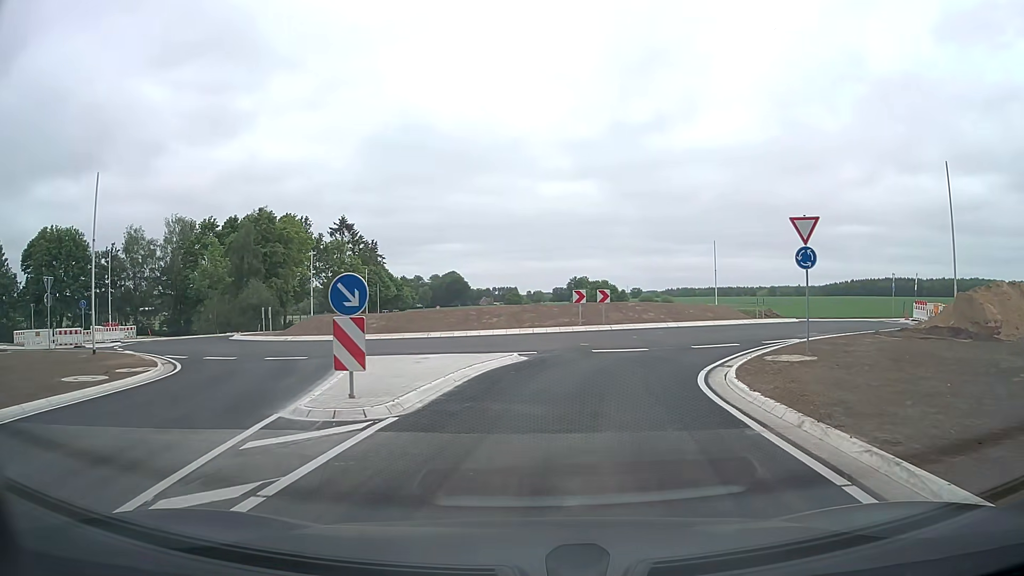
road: secondary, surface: asphalt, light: Day
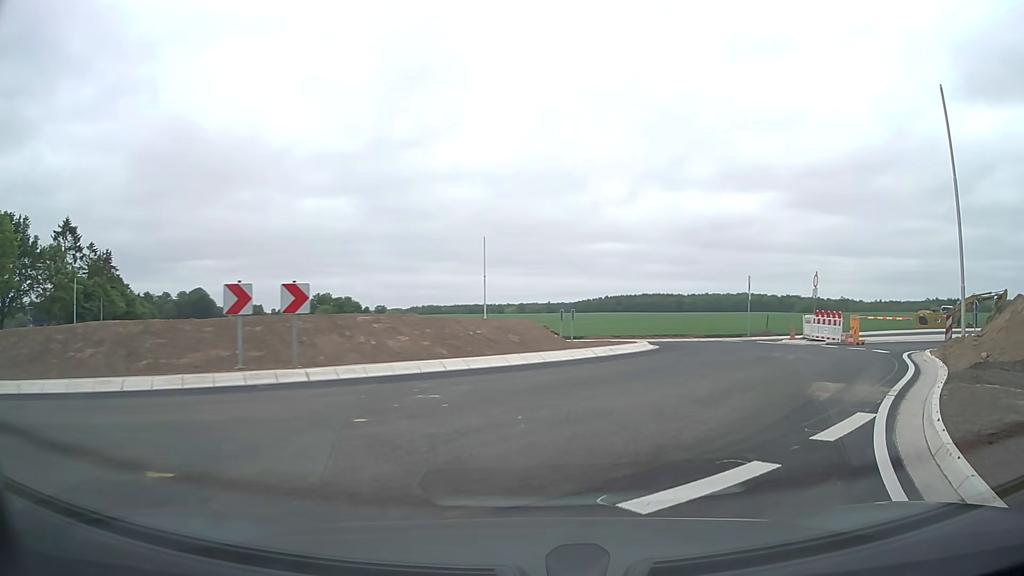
(+1.9, +15.9) m; +21°
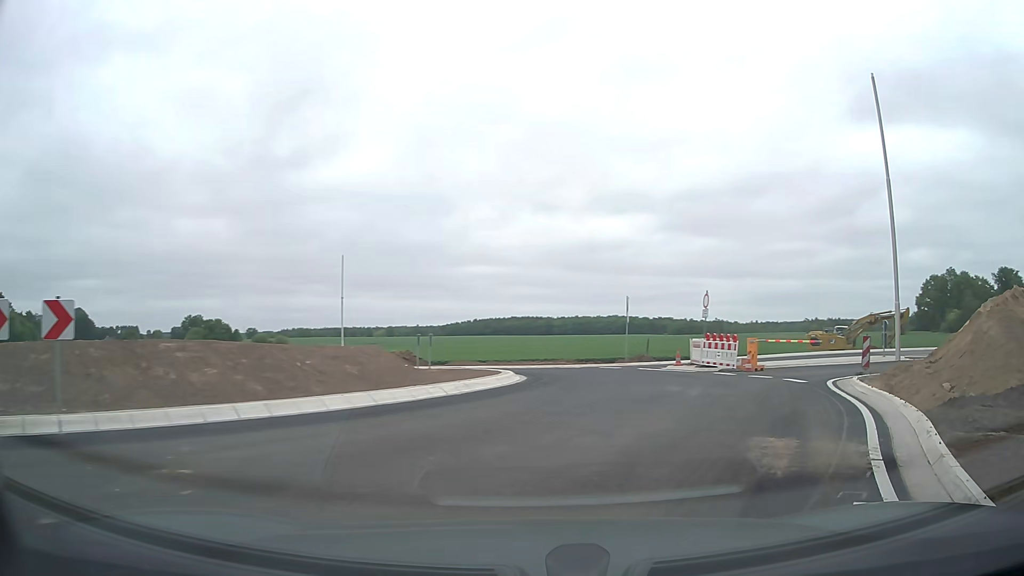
(+0.3, +3.2) m; +12°
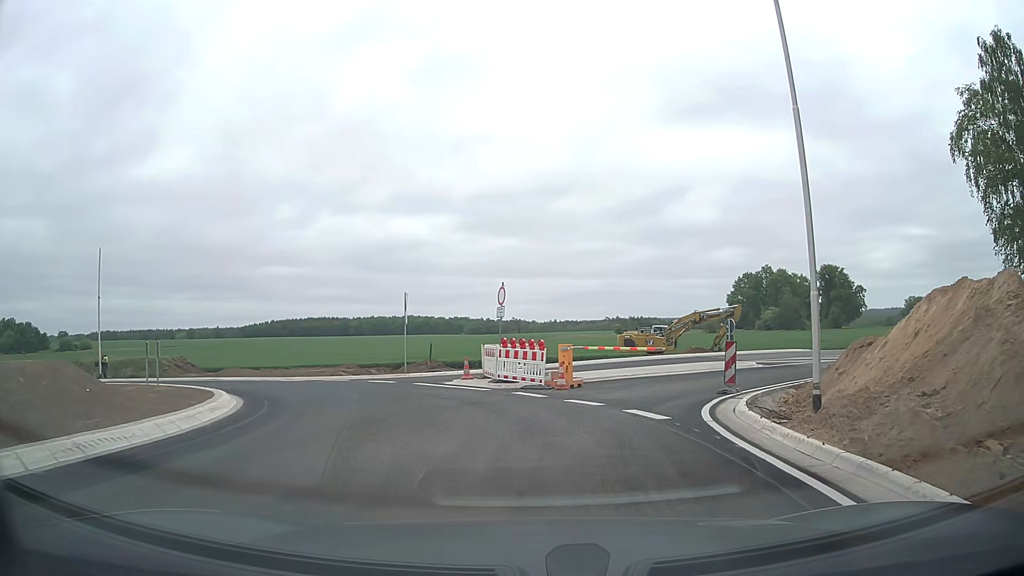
(+1.1, +6.3) m; +16°
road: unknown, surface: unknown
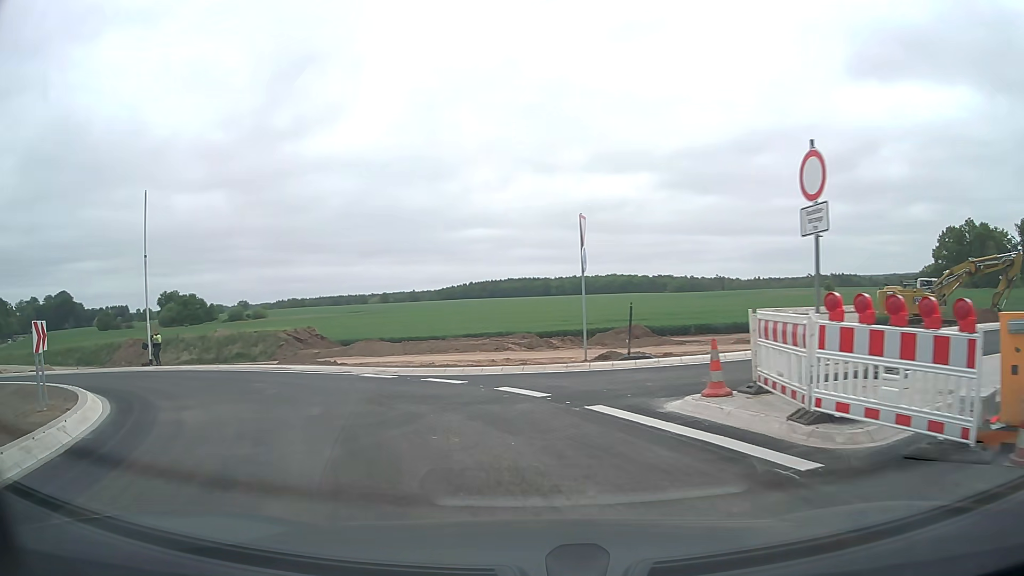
(-1.3, +13.4) m; -17°
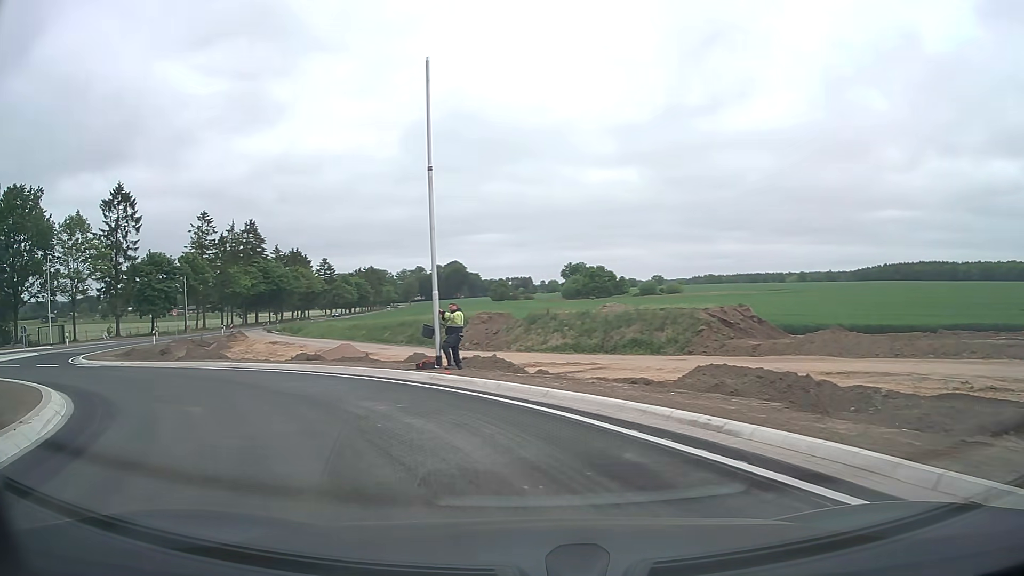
(-4.4, +14.0) m; -35°
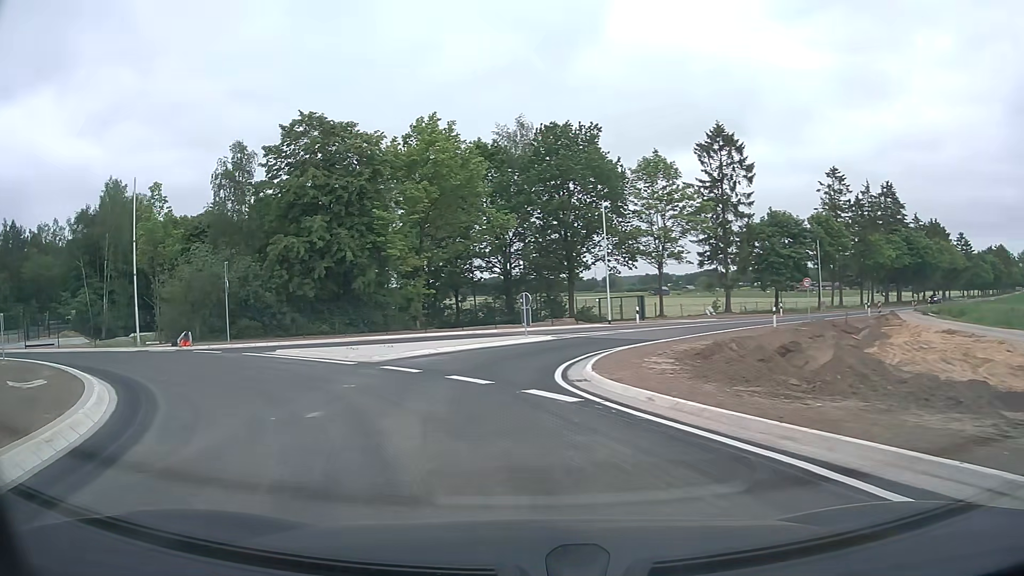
(-8.2, +16.7) m; -54°
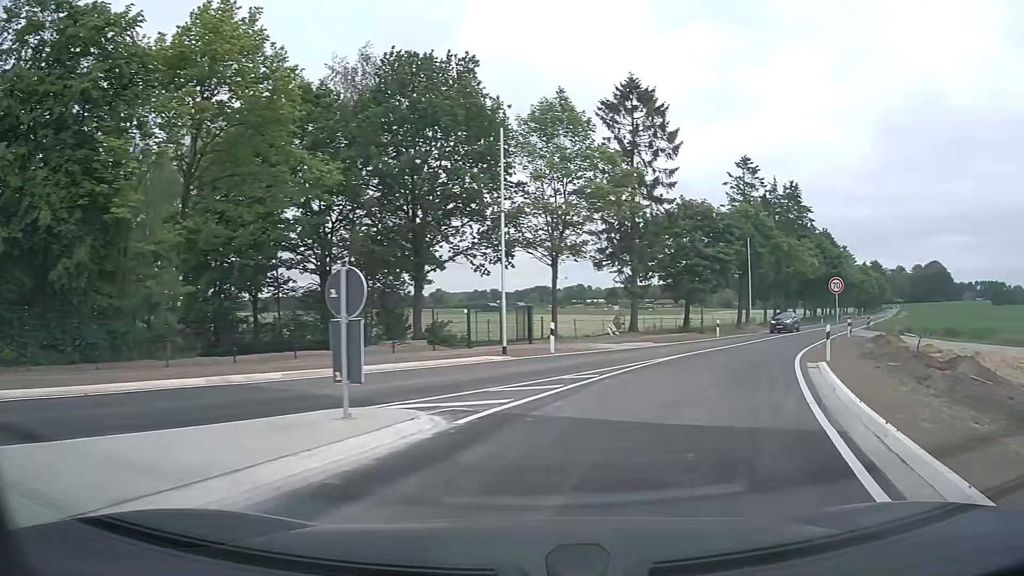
(-0.5, +19.9) m; +15°
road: secondary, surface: asphalt
(+2, +10) (+6, +19) (+10, +28) (+15, +37) (+20, +45) (+25, +54) (+31, +62) (+36, +71) (+42, +79) (+47, +87) m
